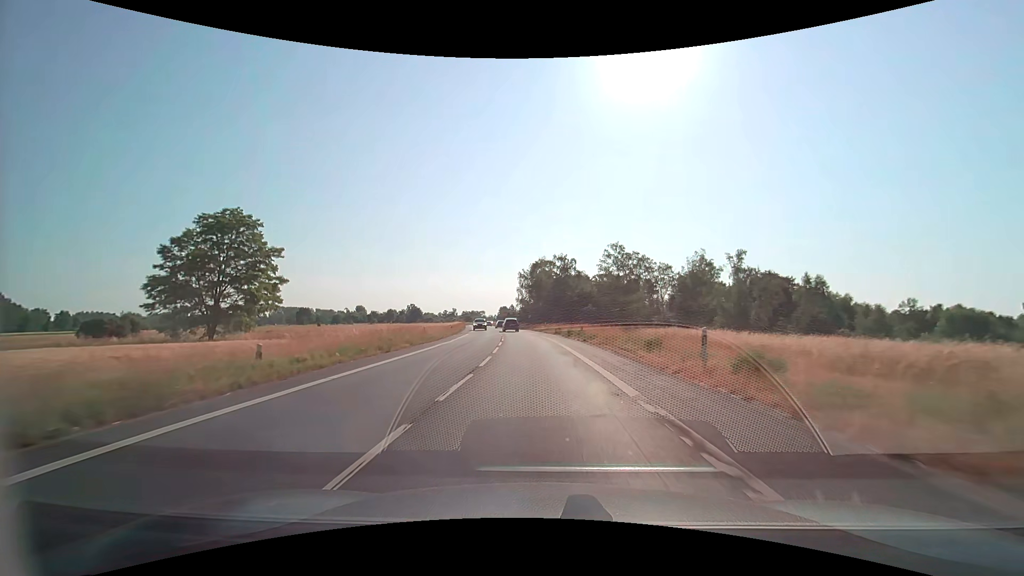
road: secondary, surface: asphalt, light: Day
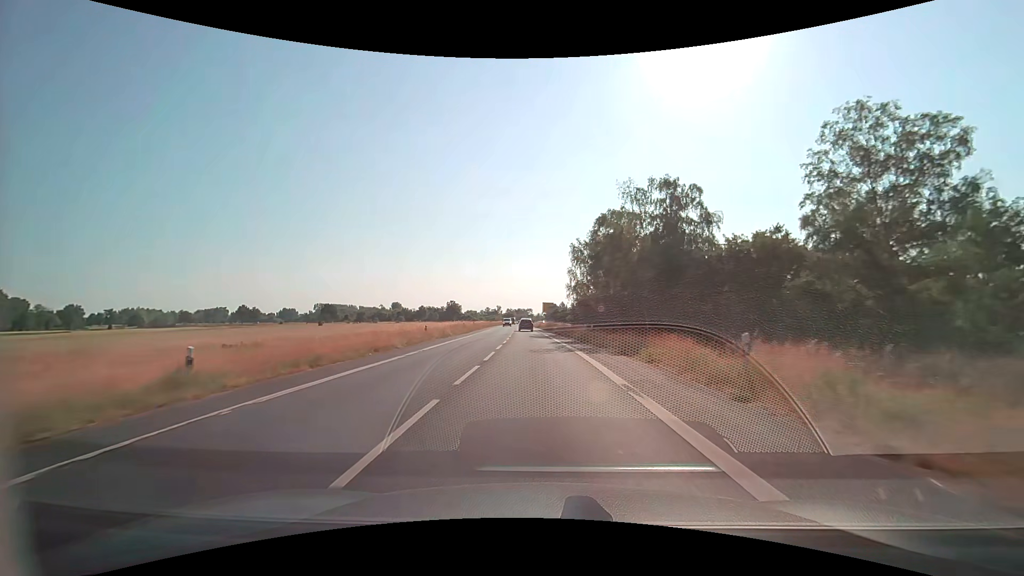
(-2.6, +52.2) m; -6°
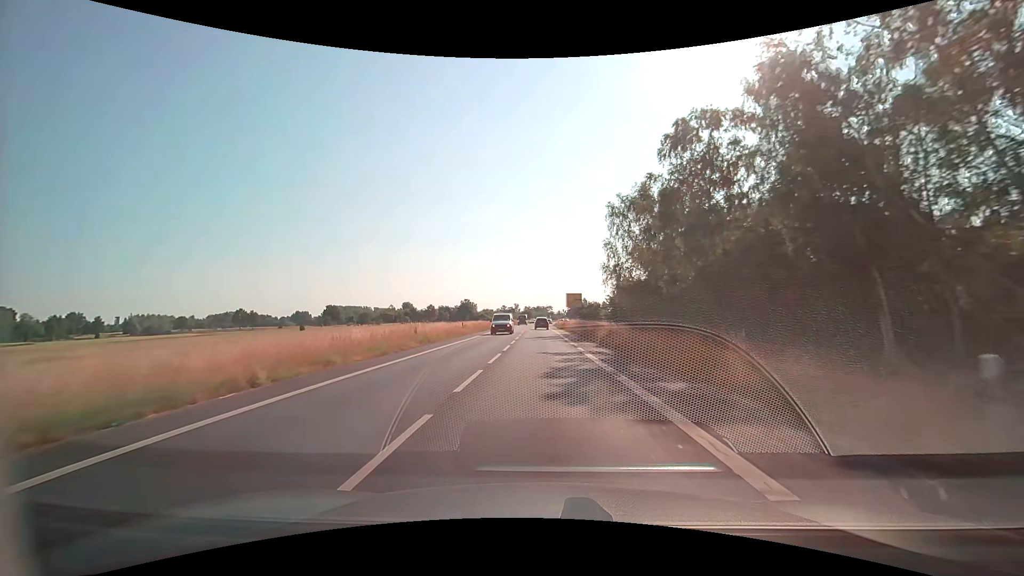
(-0.6, +30.5) m; -2°
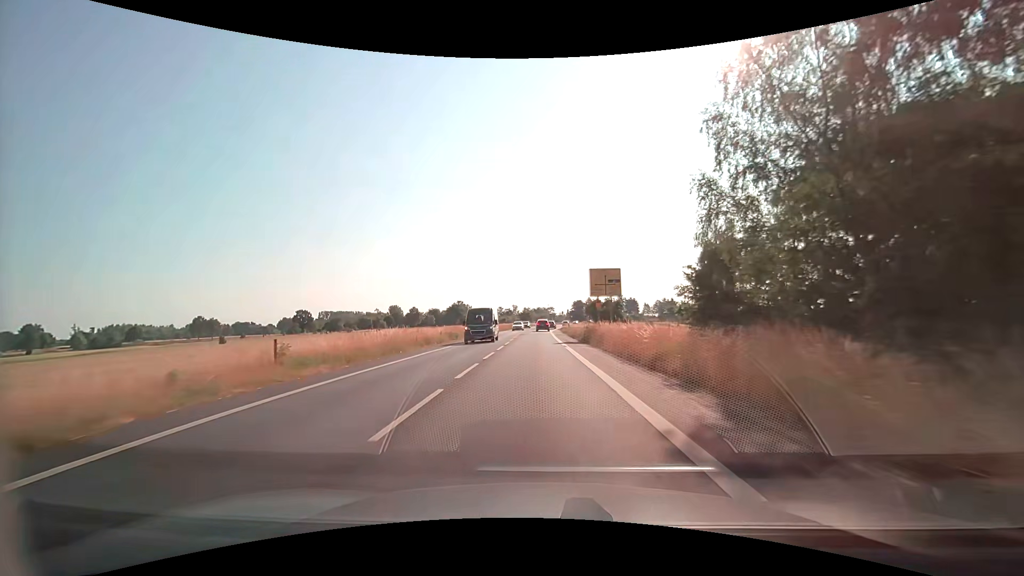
(0.0, +39.8) m; 0°
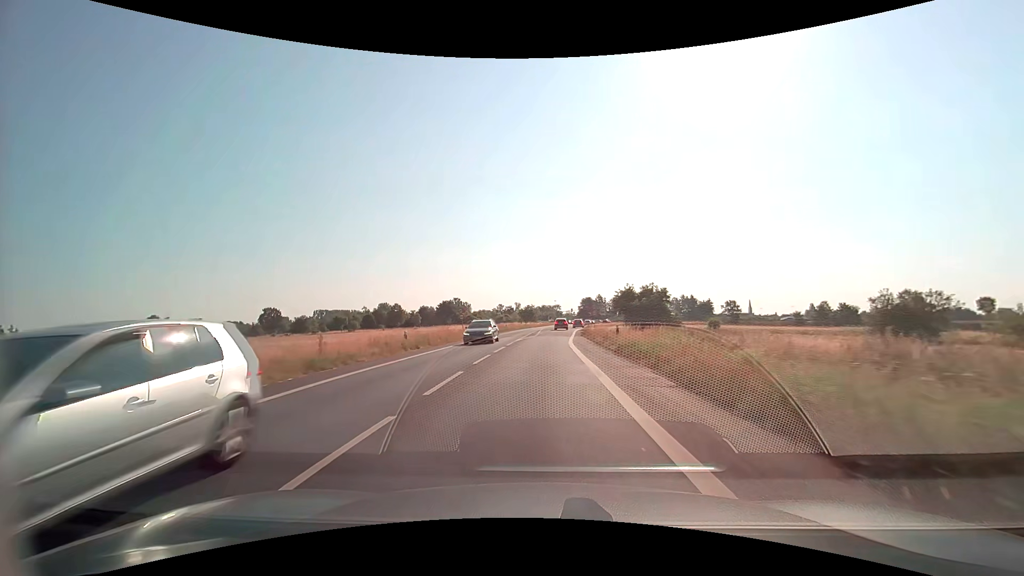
(-0.2, +38.9) m; 0°
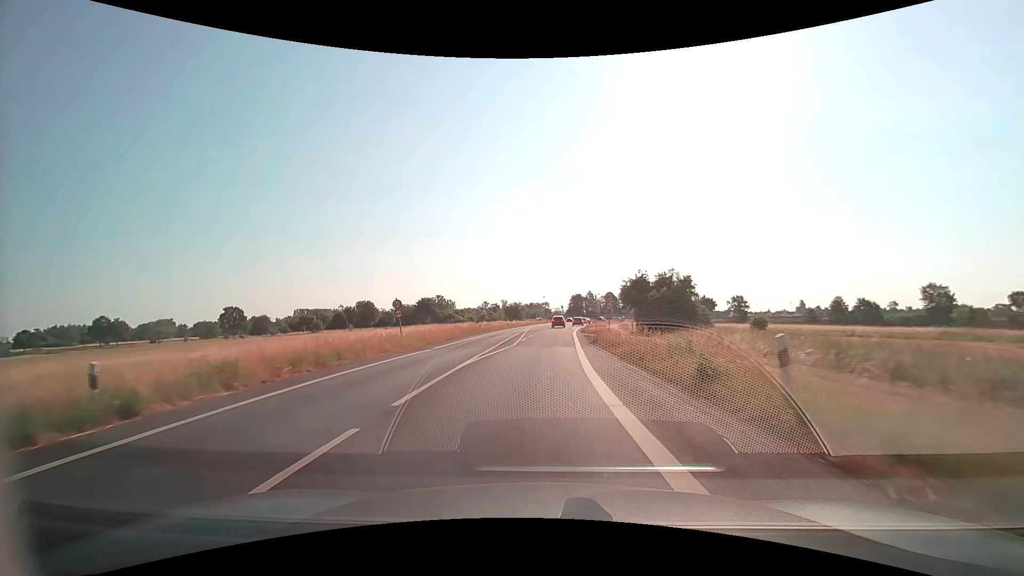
(+0.2, +19.1) m; +1°
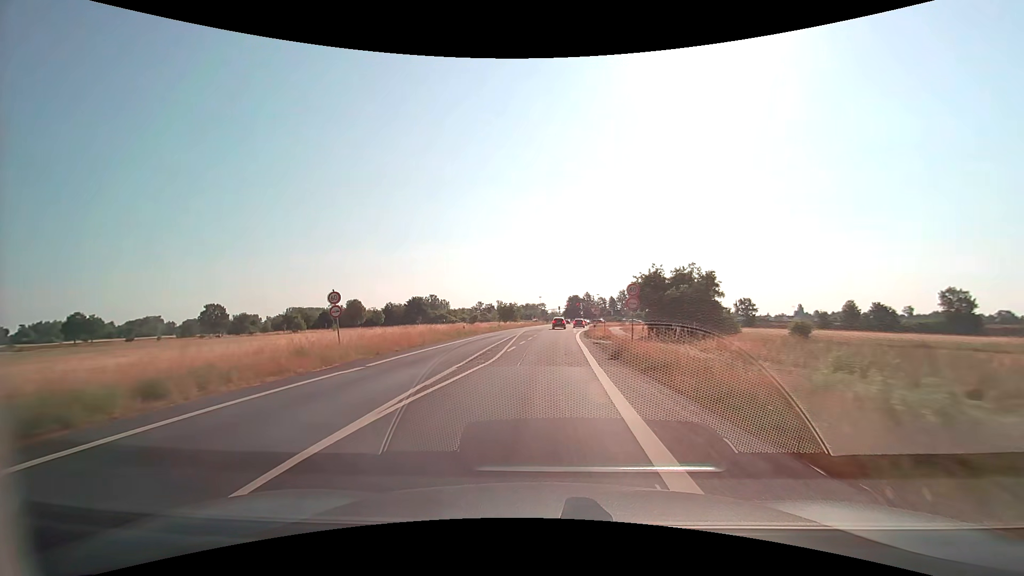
(0.0, +9.5) m; +1°
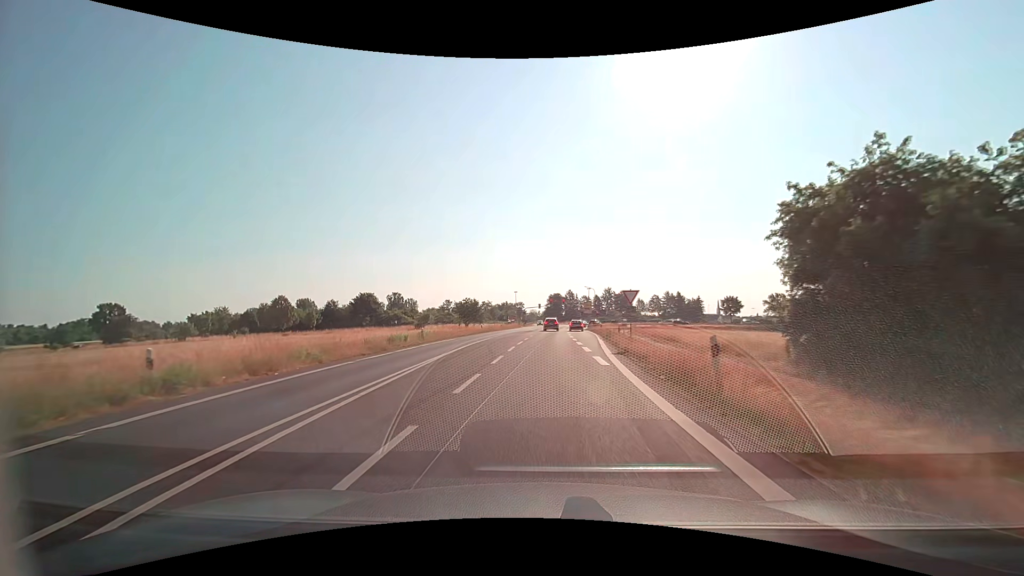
(+0.7, +37.2) m; +2°
(0, +10) (0, +20) (0, +30) (+1, +40) (+1, +50) (+2, +60) (+2, +70) (+2, +80) (+3, +90) (+4, +100) m
